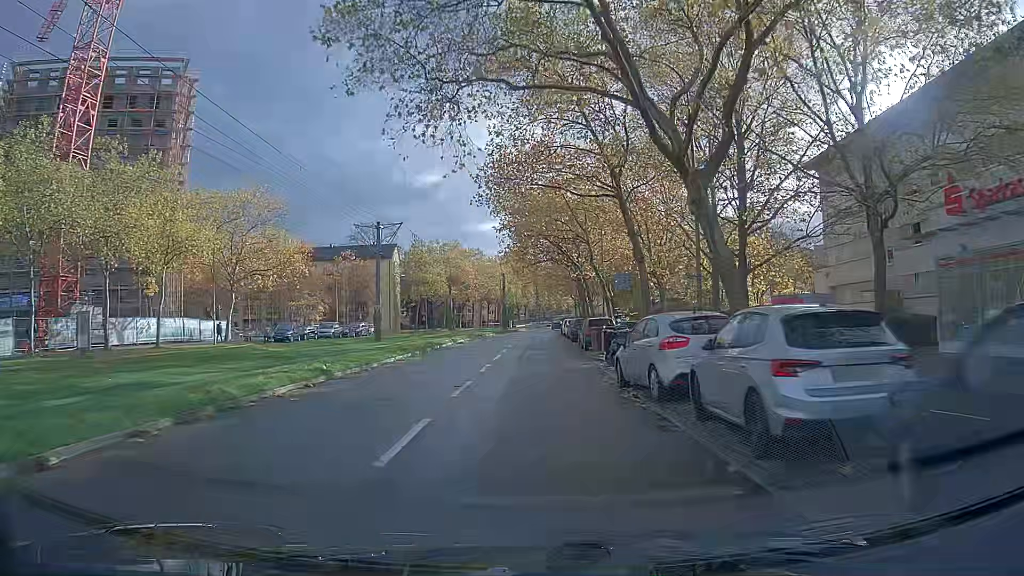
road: tertiary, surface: asphalt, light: Day
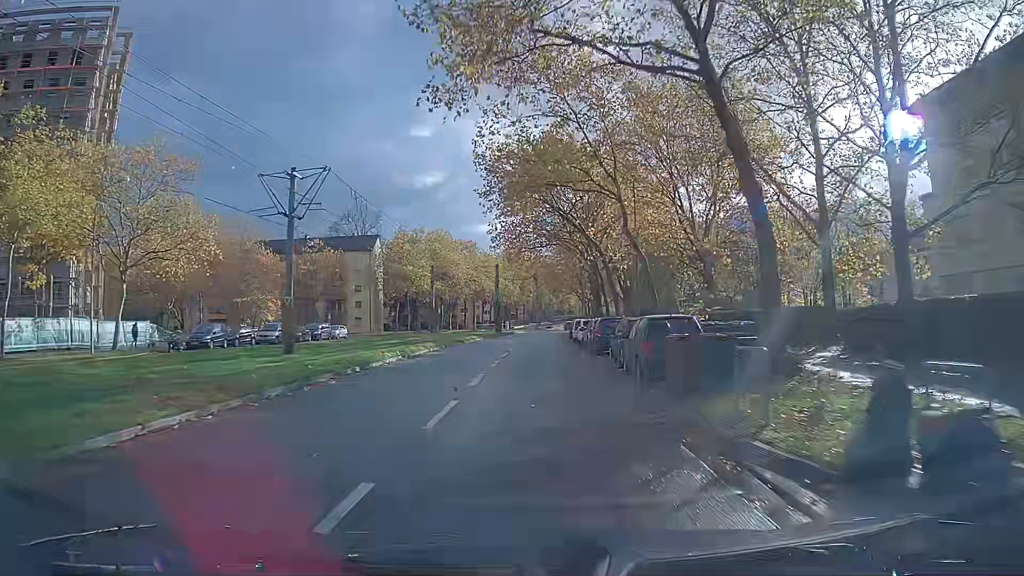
(0.0, +15.4) m; 0°
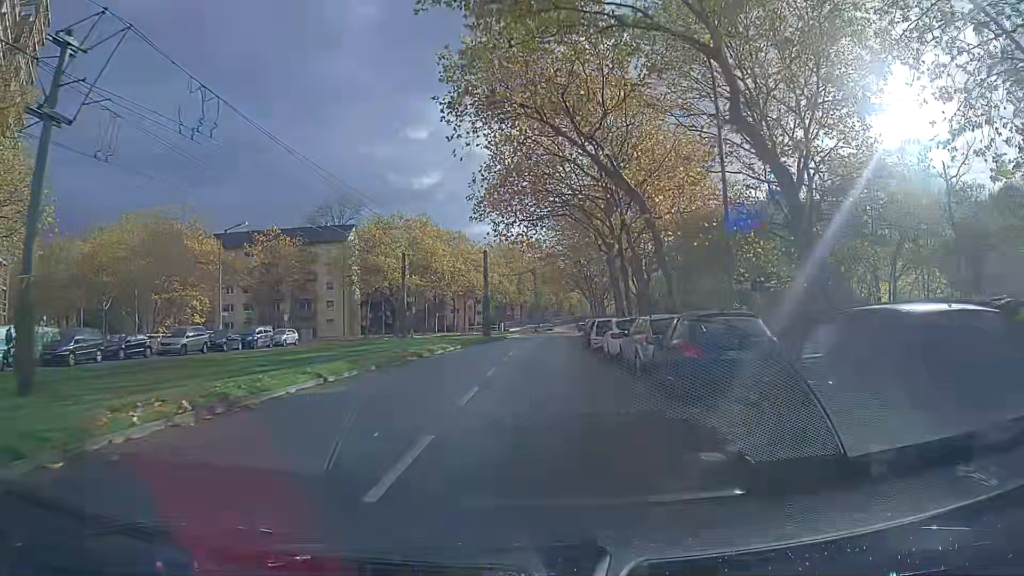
(0.0, +15.1) m; 0°
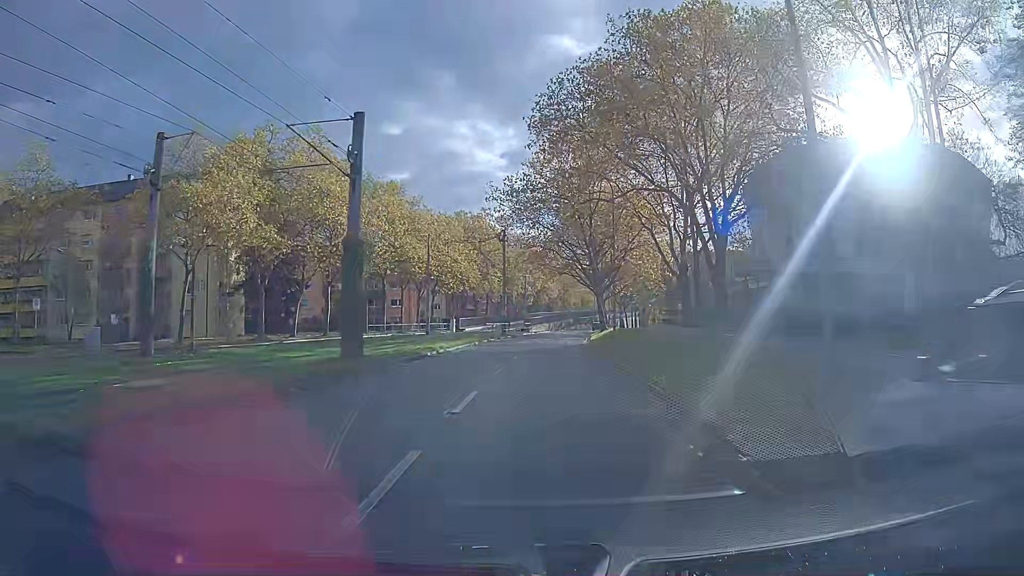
(+0.6, +37.2) m; +3°
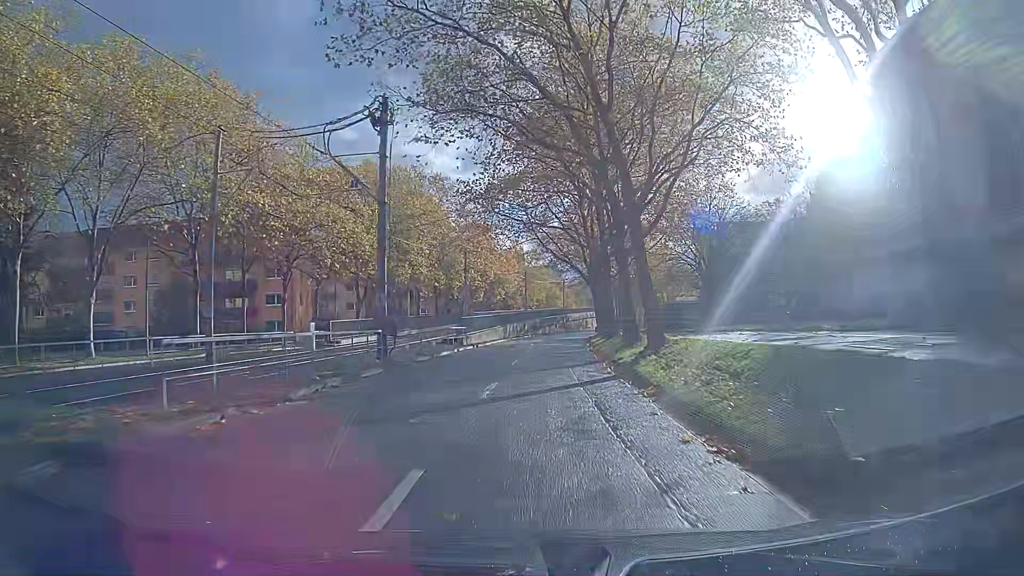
(+1.1, +36.9) m; +3°
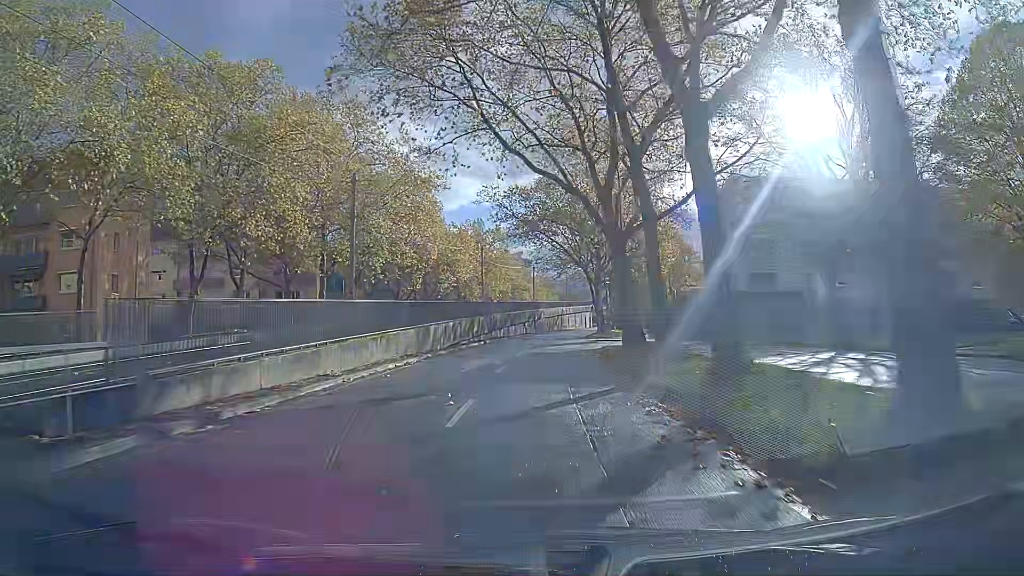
(+0.9, +29.9) m; +3°
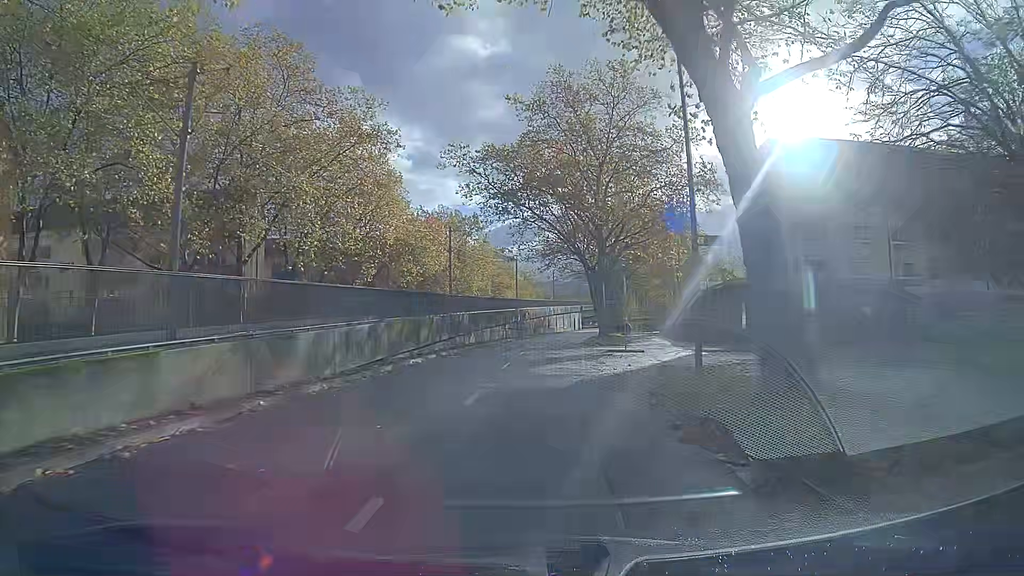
(+0.1, +15.1) m; +1°
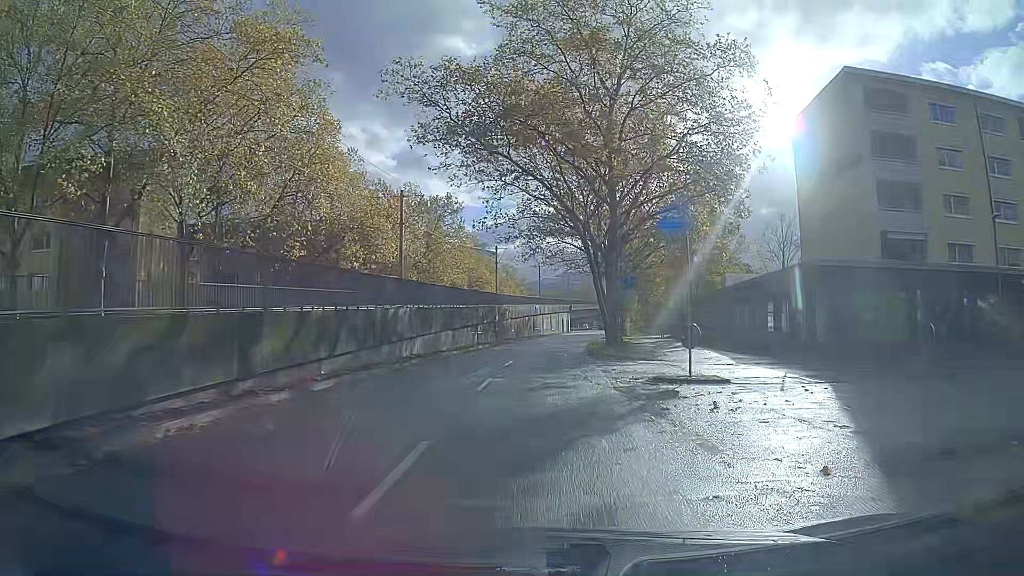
(+0.2, +15.3) m; +1°
(0, +10) (0, +20) (+1, +30) (+2, +40) (+3, +50) (+4, +60) (+5, +70) (+7, +80) (+9, +89) (+10, +99) m
